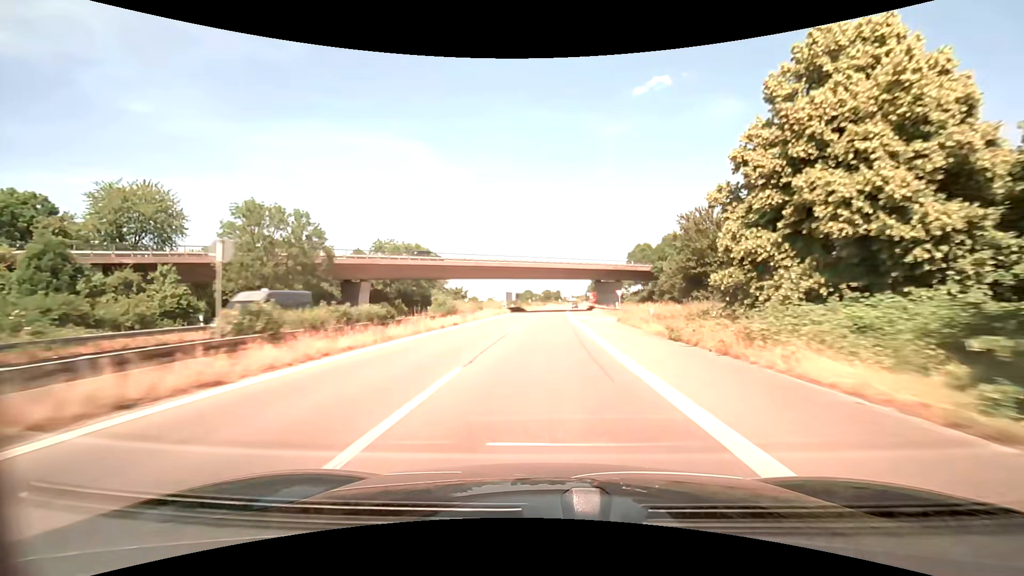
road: trunk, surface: asphalt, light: Day
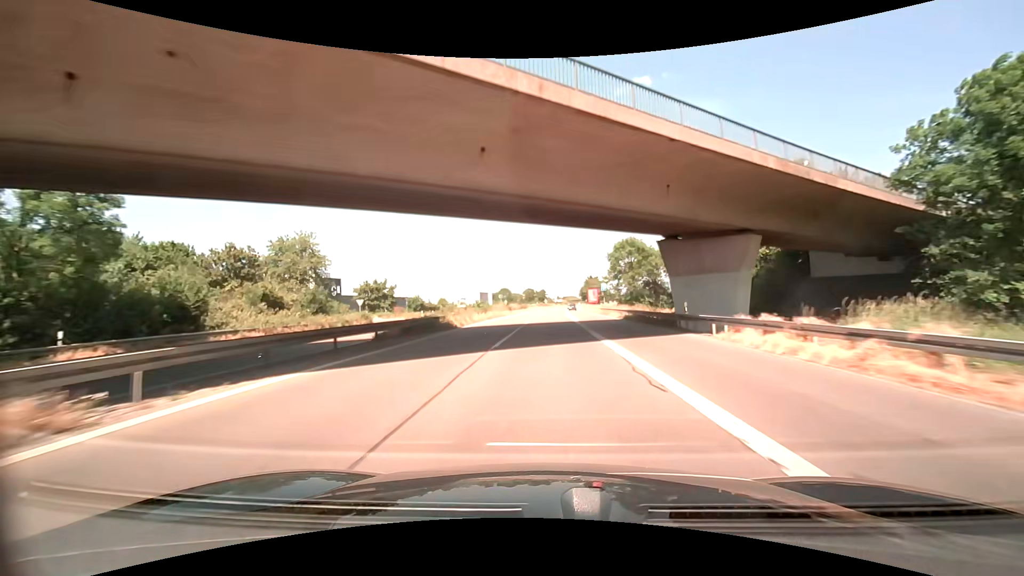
(+0.8, +60.6) m; +2°
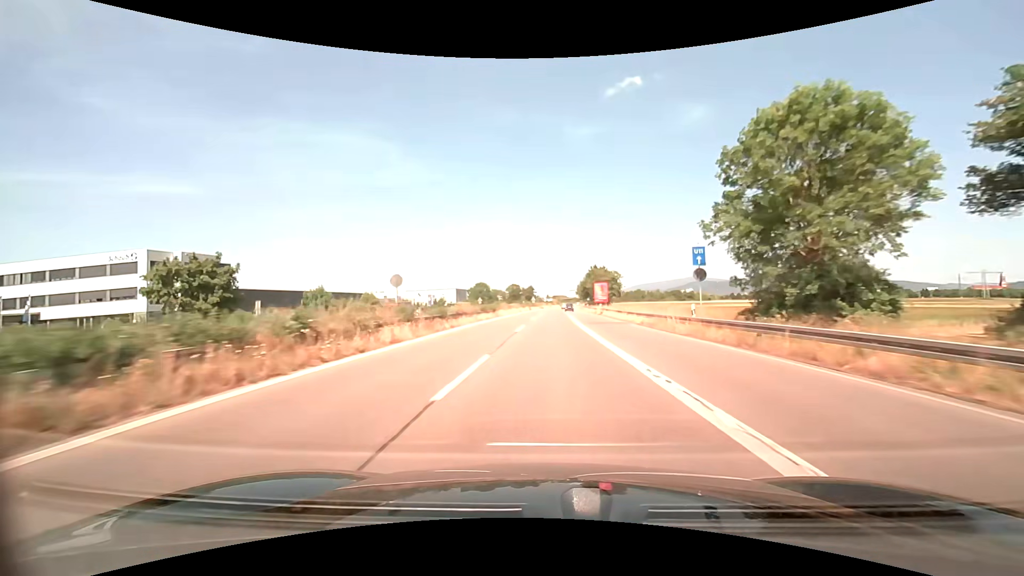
(+0.4, +44.4) m; +1°
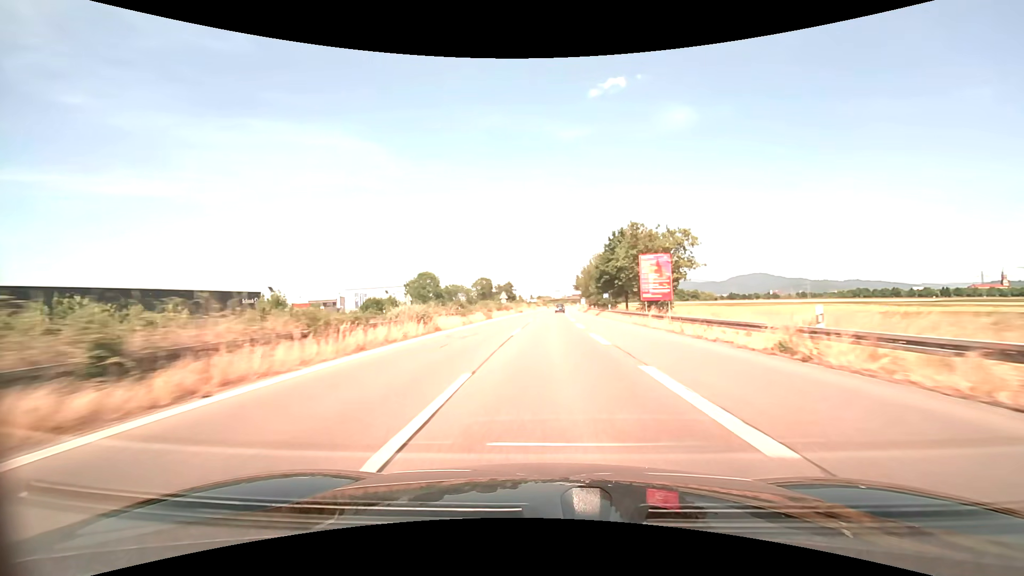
(+0.7, +58.3) m; +2°
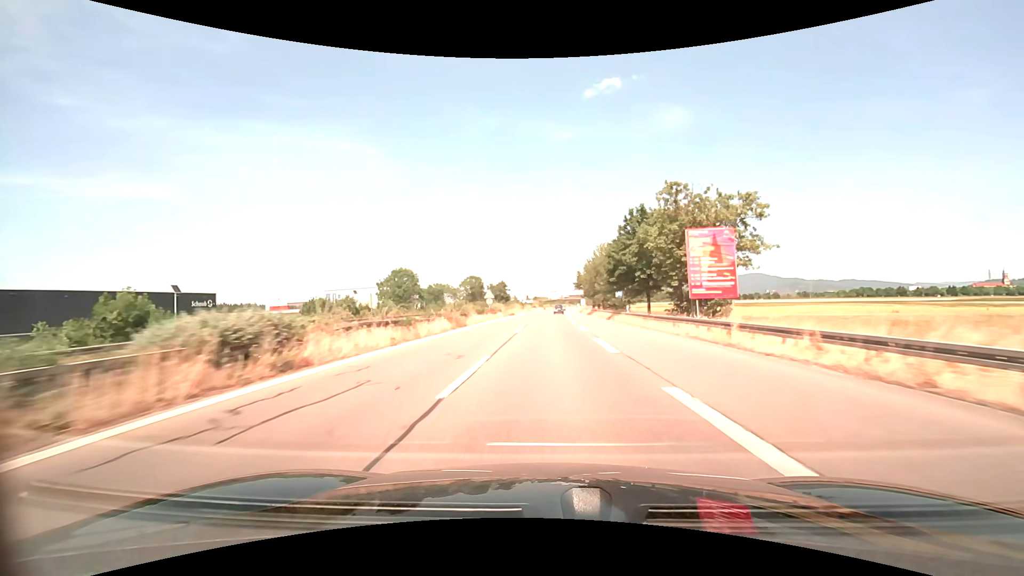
(+0.1, +14.5) m; 0°
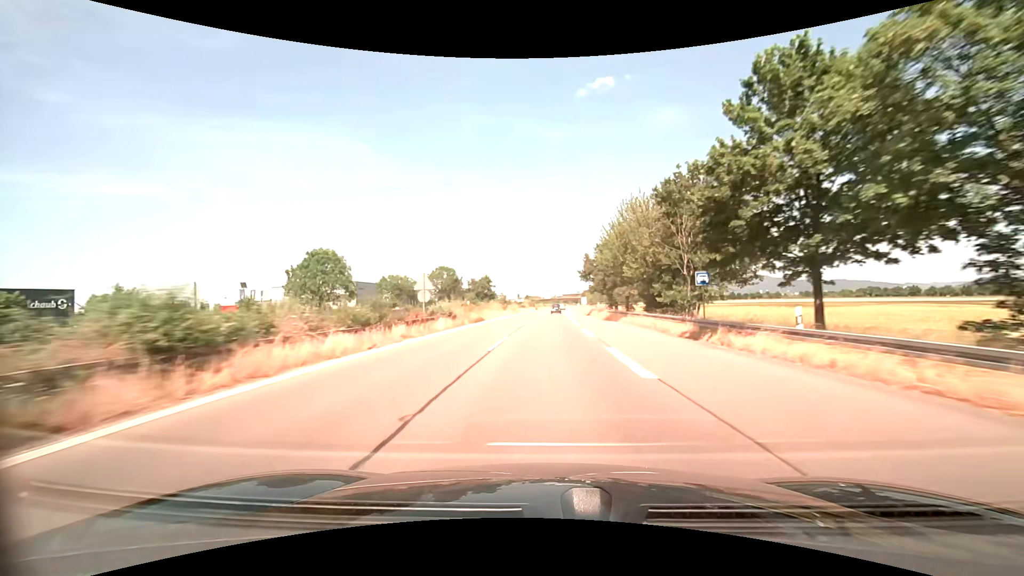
(+0.2, +29.1) m; +1°
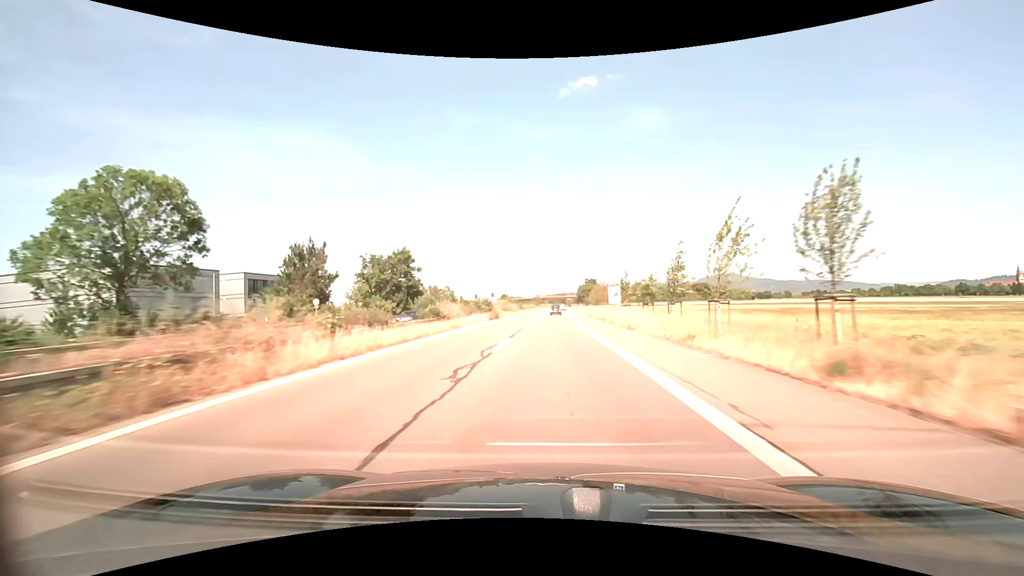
(+1.1, +73.2) m; +2°
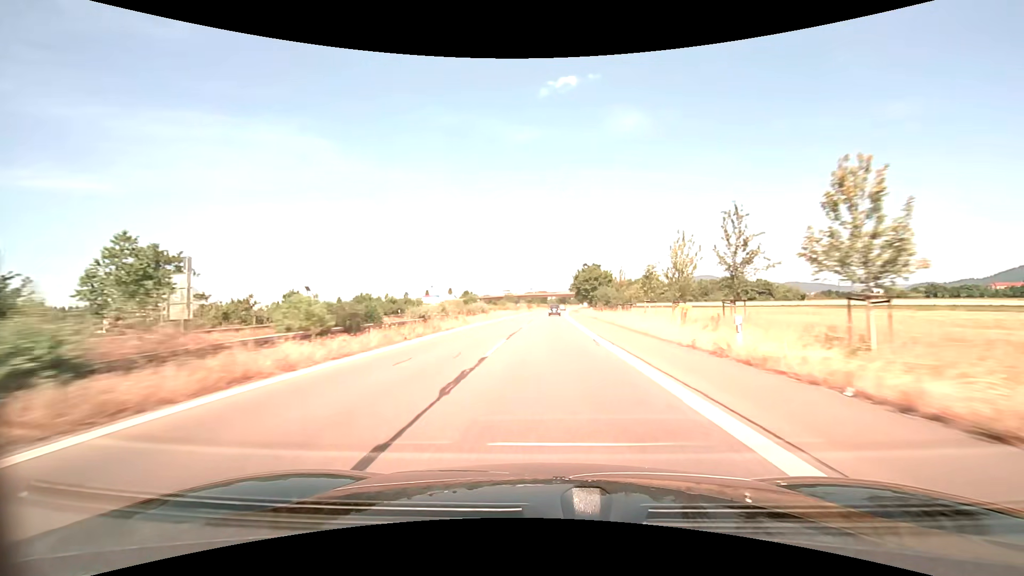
(+1.4, +73.9) m; +2°
(0, +10) (0, +20) (0, +30) (0, +40) (+1, +50) (+1, +60) (+1, +70) (+2, +80) (+2, +90) (+2, +100) m
